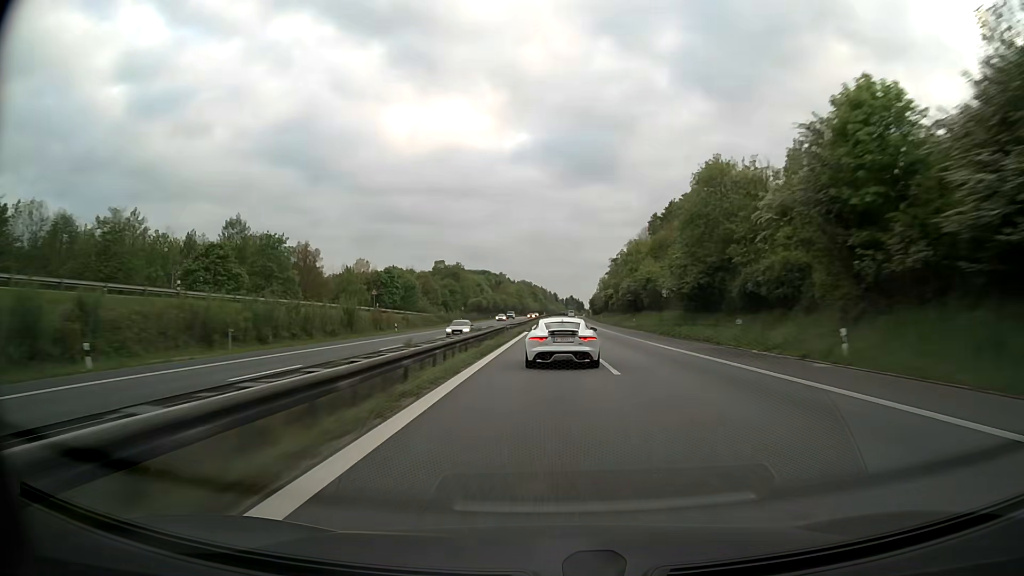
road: motorway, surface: asphalt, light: Day
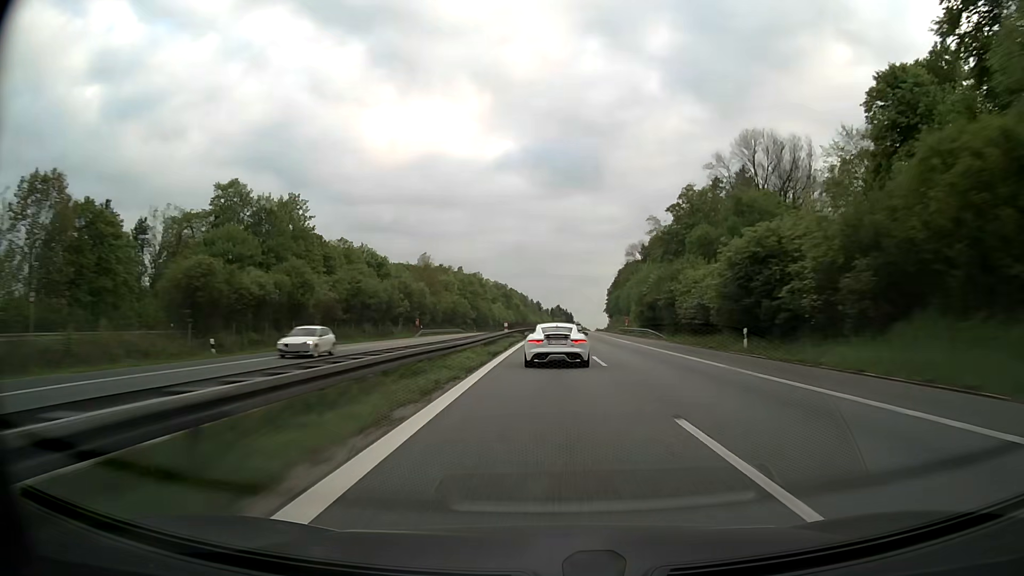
(+1.0, +137.8) m; +1°
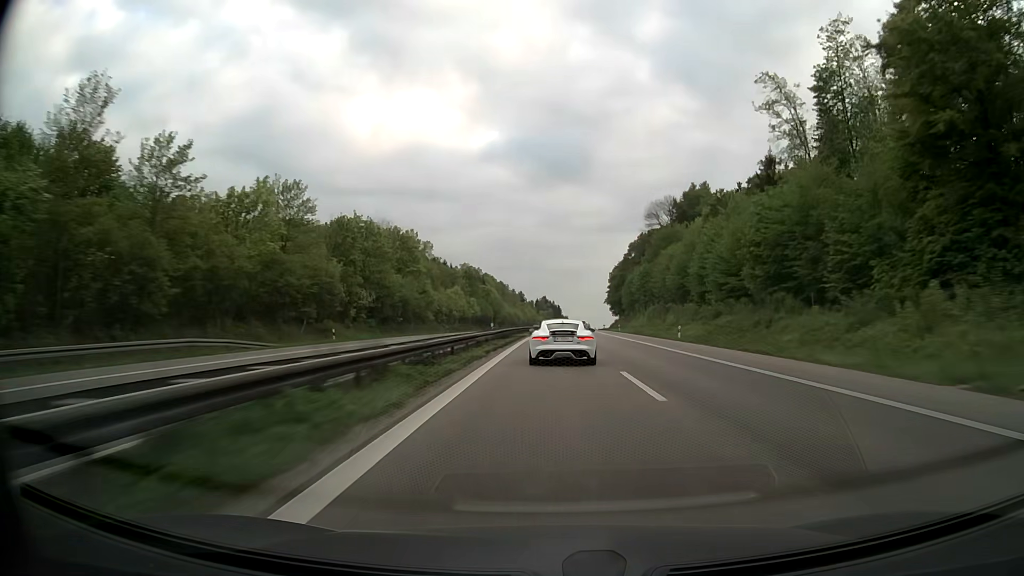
(+0.7, +81.2) m; +1°
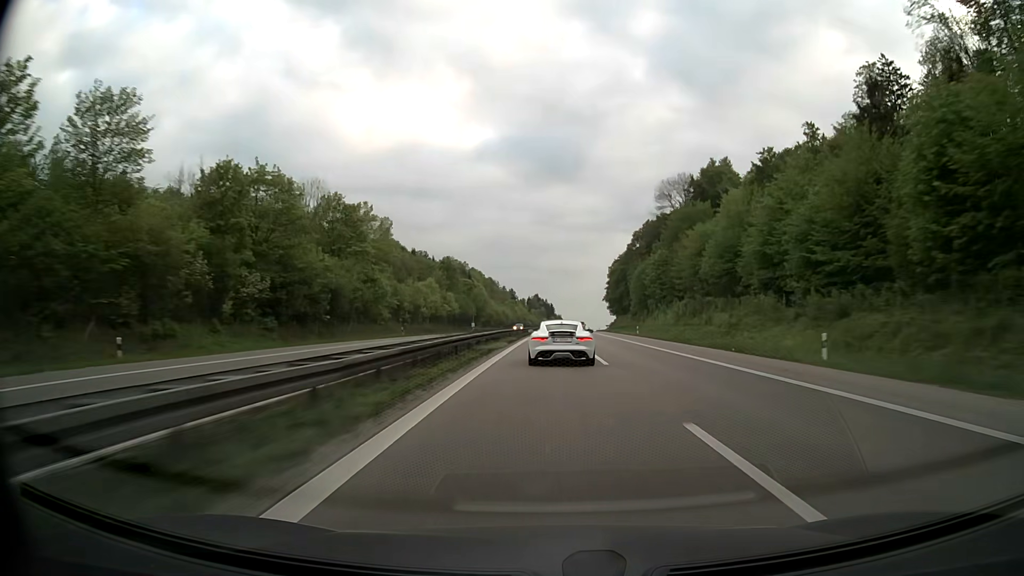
(+0.1, +26.3) m; +1°
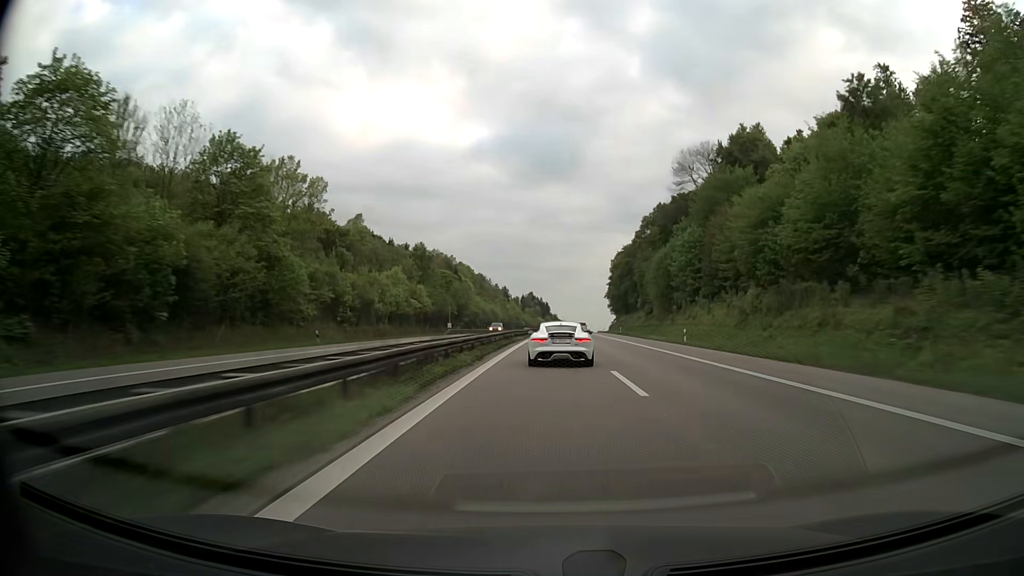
(+0.1, +26.1) m; 0°
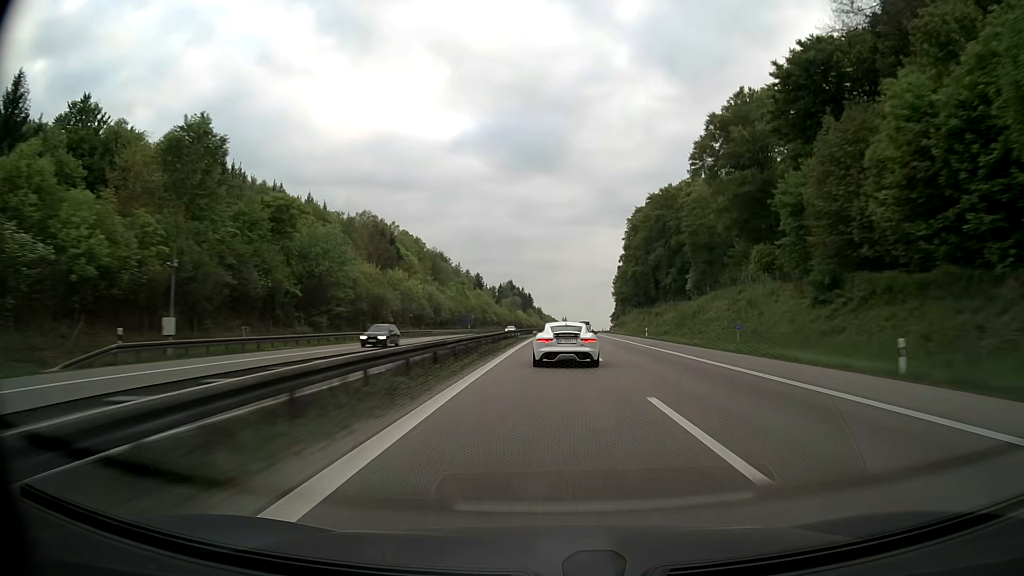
(+0.9, +78.0) m; +1°
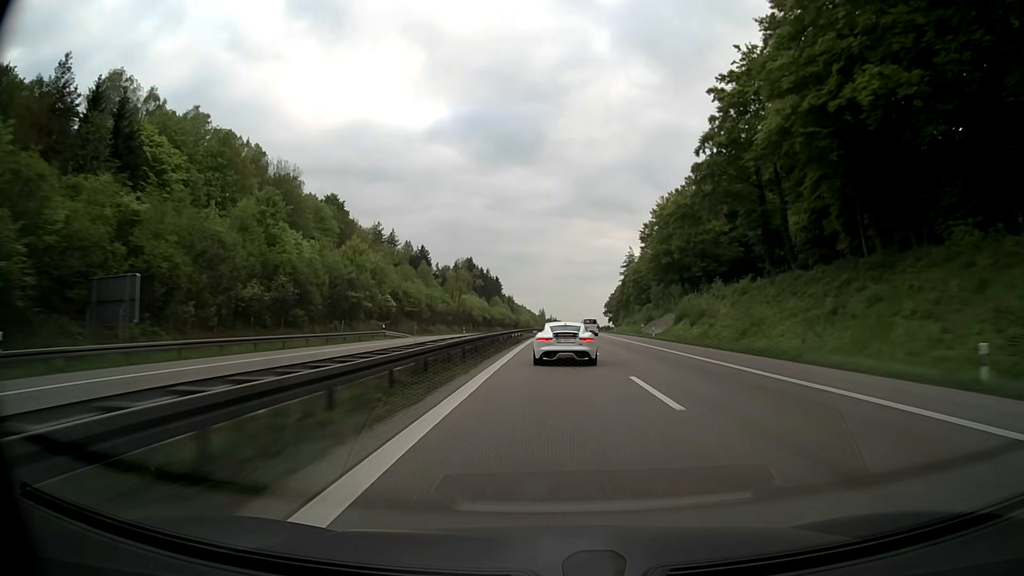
(+1.7, +102.8) m; +2°
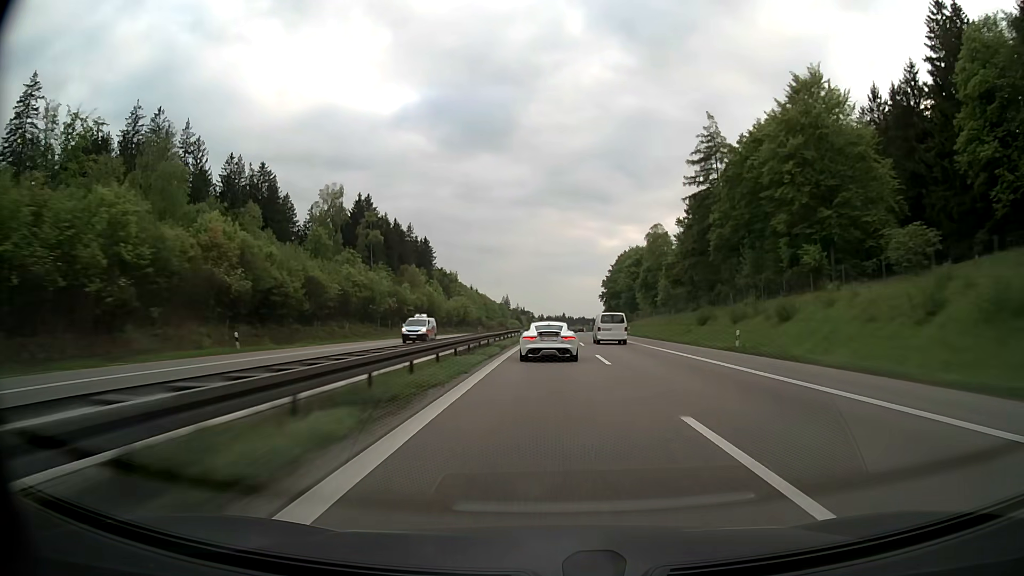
(+3.1, +128.9) m; +3°
(0, +10) (0, +20) (0, +30) (0, +40) (0, +50) (+1, +60) (+1, +70) (+1, +80) (+1, +90) (+2, +100) m
